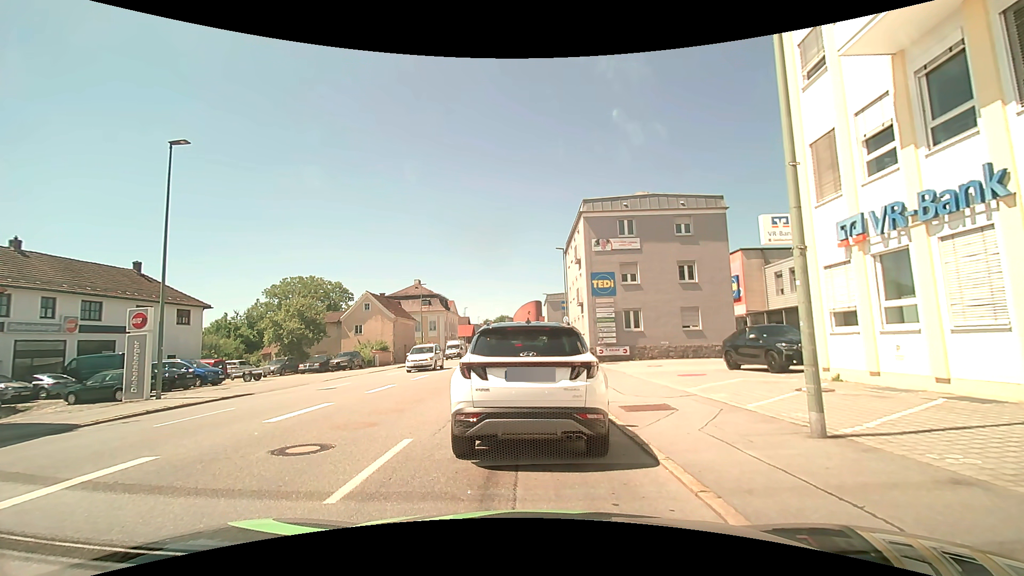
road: tertiary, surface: asphalt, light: Day
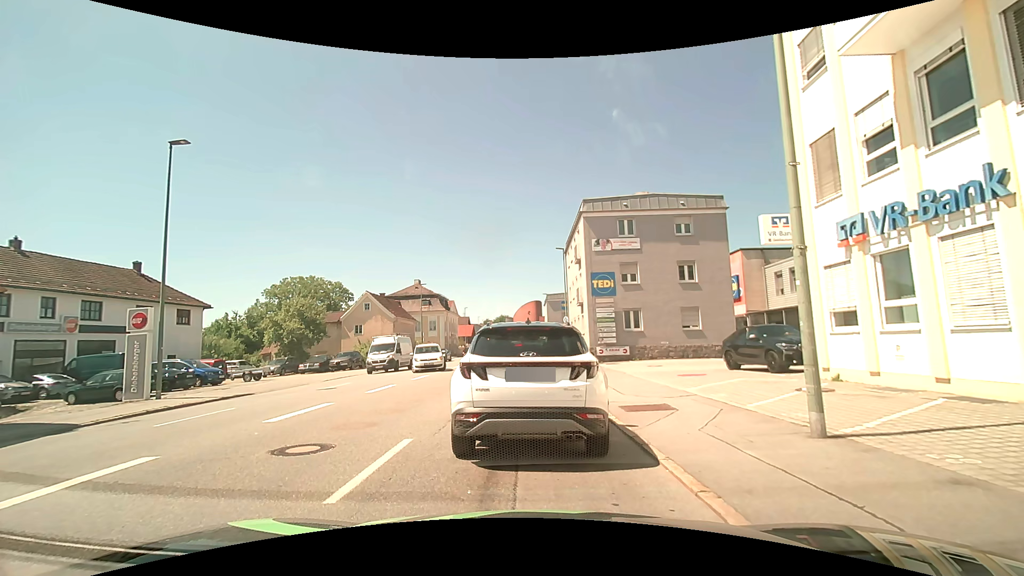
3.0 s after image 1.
(0.0, 0.0) m; 0°
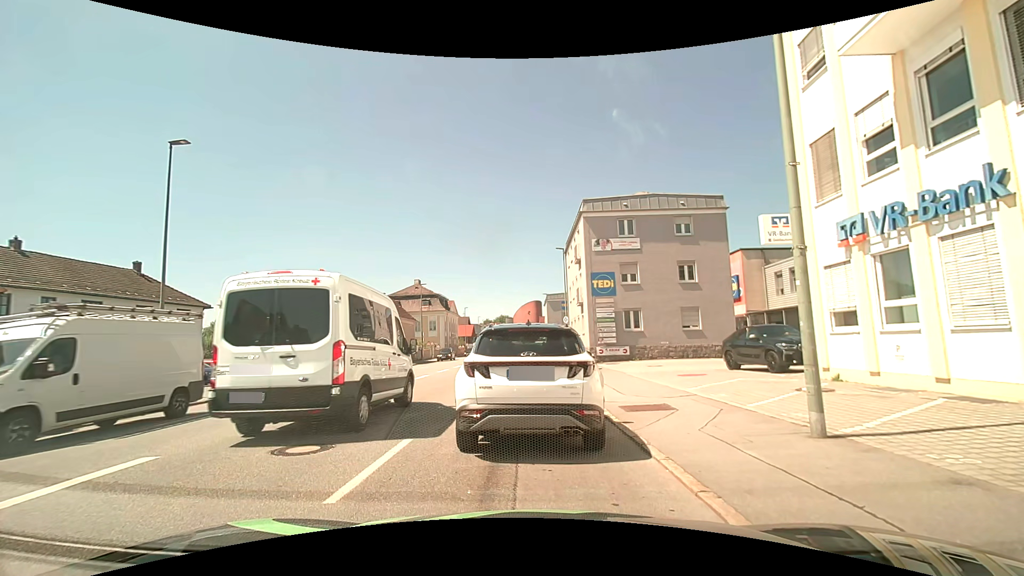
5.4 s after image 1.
(0.0, 0.0) m; 0°
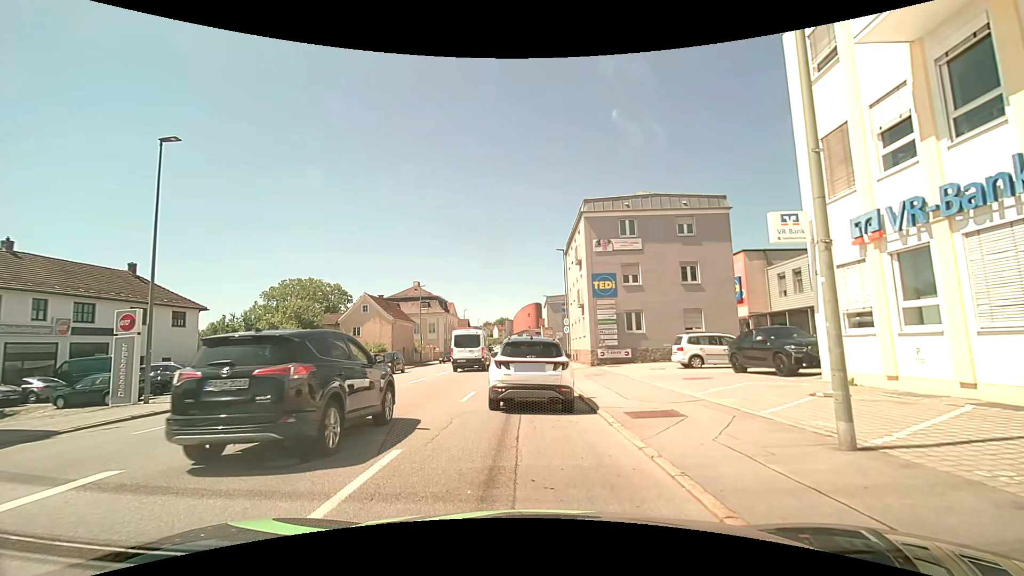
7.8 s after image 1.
(0.0, +0.6) m; 0°
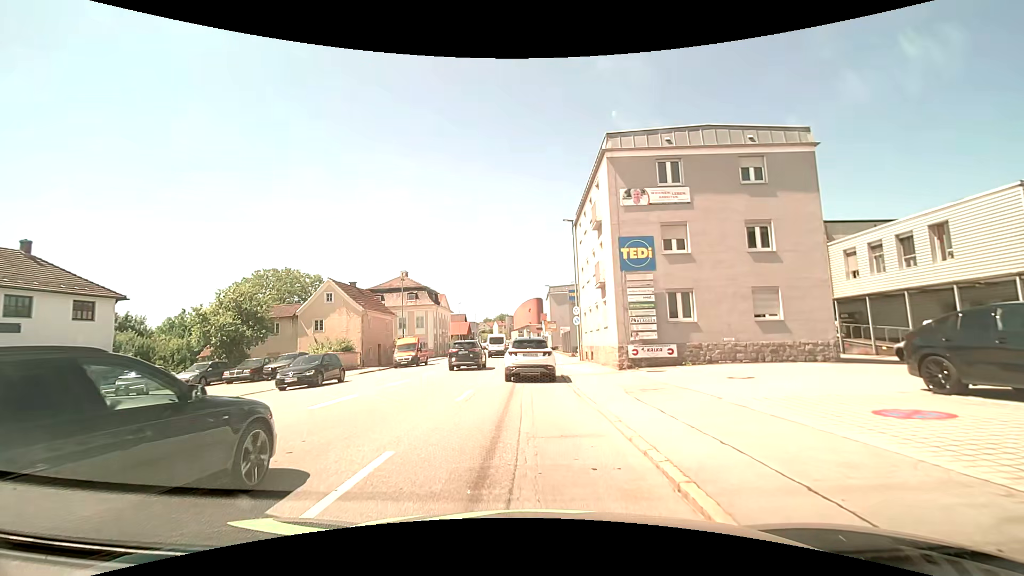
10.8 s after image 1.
(+0.1, +10.1) m; +1°
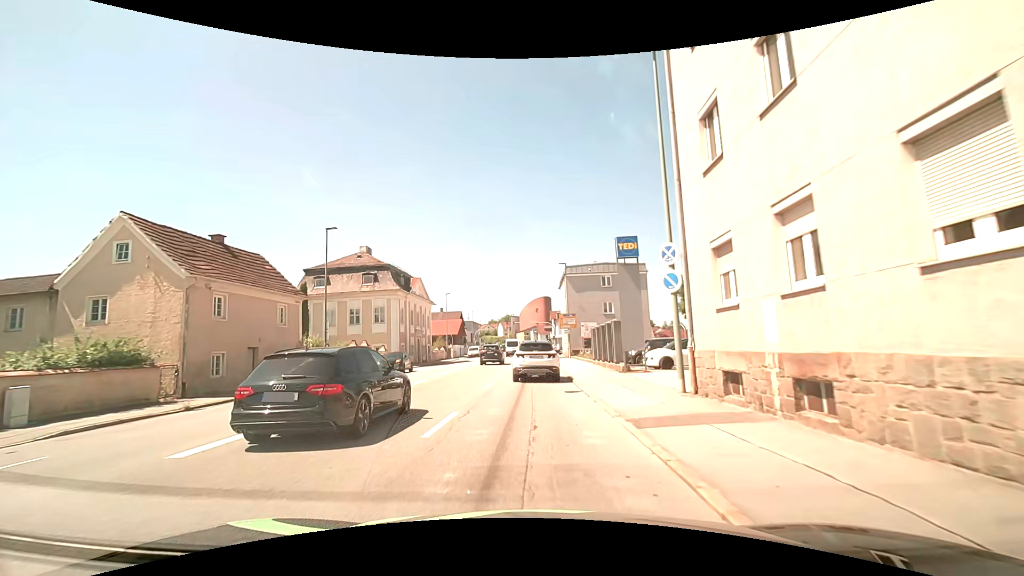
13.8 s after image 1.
(-0.1, +23.3) m; 0°
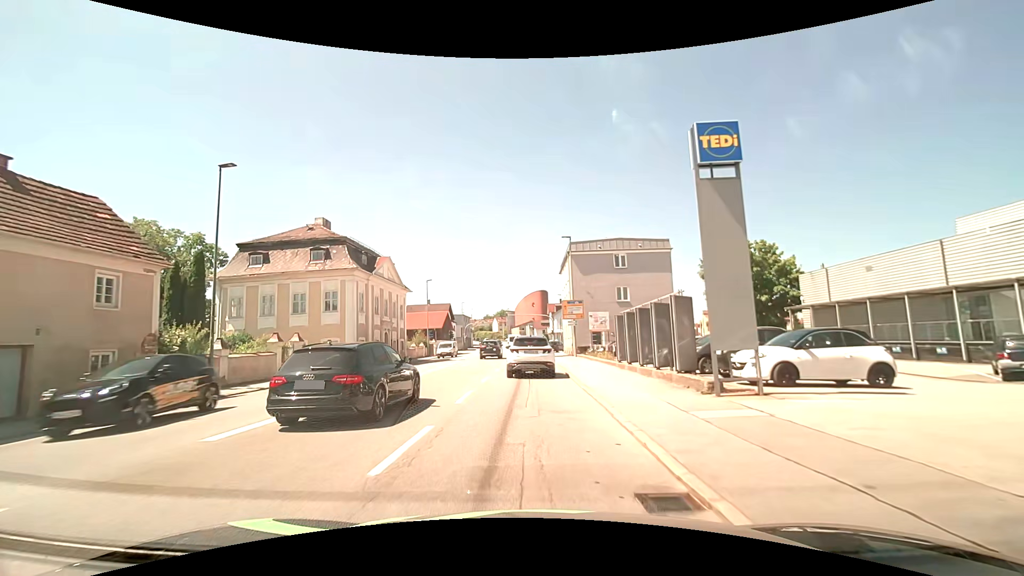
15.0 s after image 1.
(0.0, +11.5) m; 0°
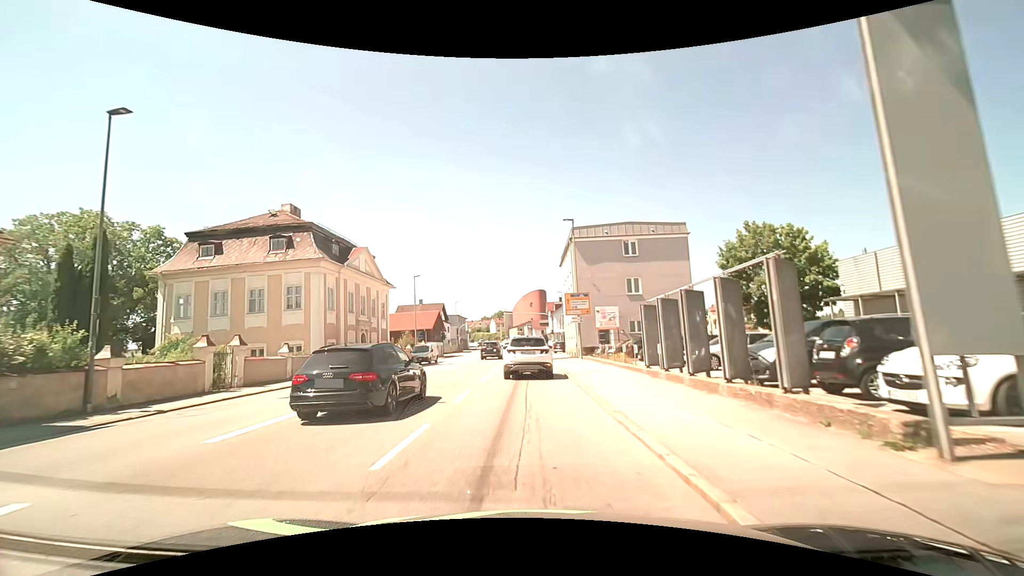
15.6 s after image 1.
(0.0, +5.9) m; 0°
(0, +10) (0, +20) (0, +30) (0, +40) (+1, +50) (+1, +60) (+2, +70) (+2, +80) (+3, +90) (+3, +100) m
